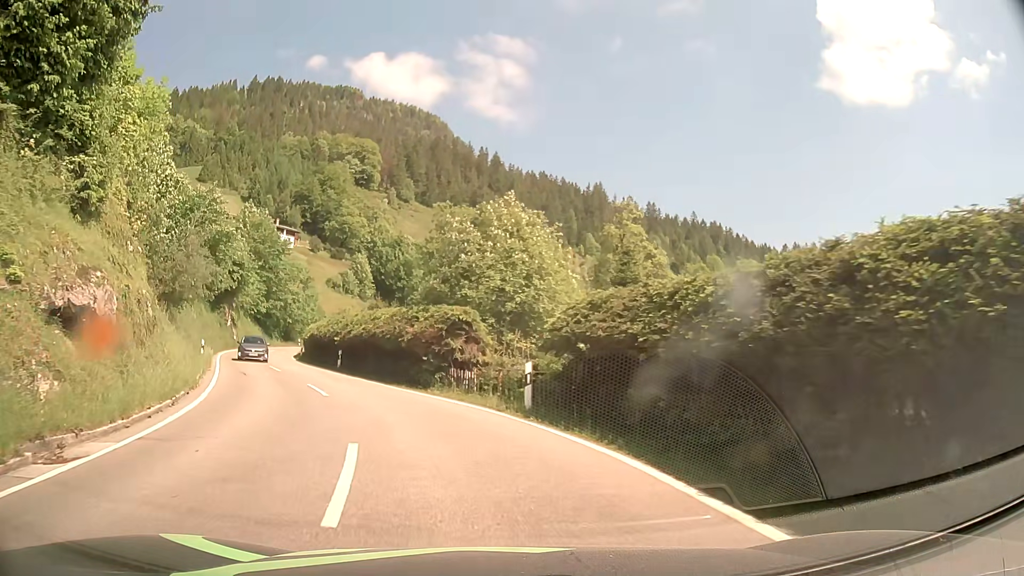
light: Day
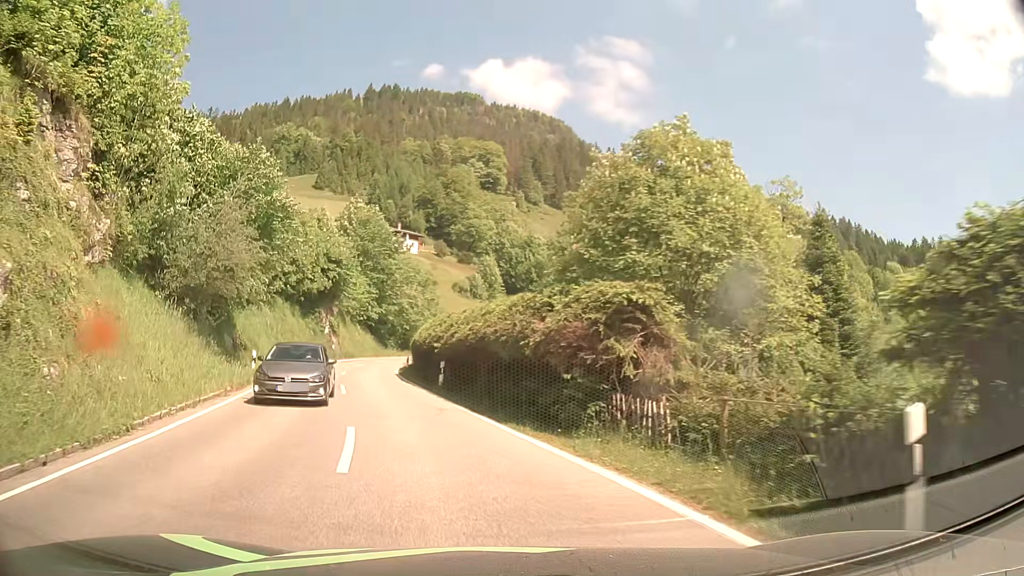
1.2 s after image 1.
(-1.0, +9.9) m; -11°
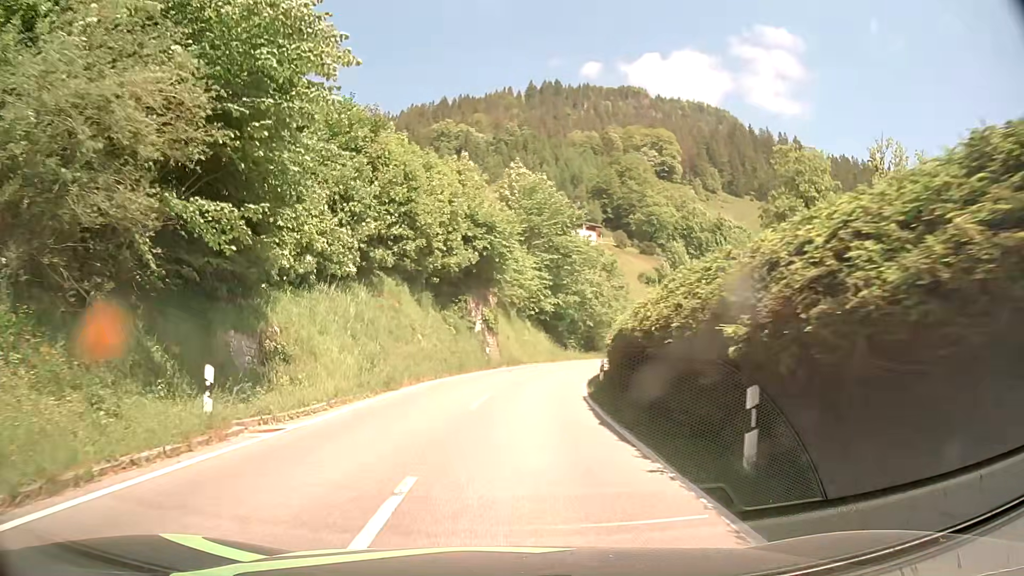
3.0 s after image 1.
(-2.6, +16.8) m; -15°
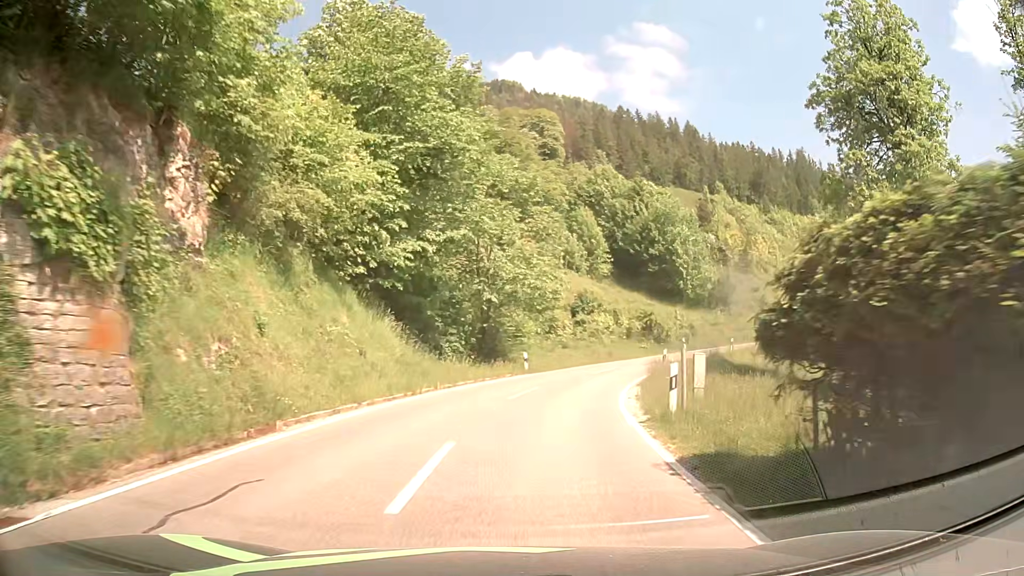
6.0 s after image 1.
(+1.9, +33.4) m; +11°
(0, +10) (+2, +20) (+4, +30) (+8, +39) (+14, +47) (+19, +55) (+26, +63) (+34, +69) (+42, +75) (+50, +81) m
